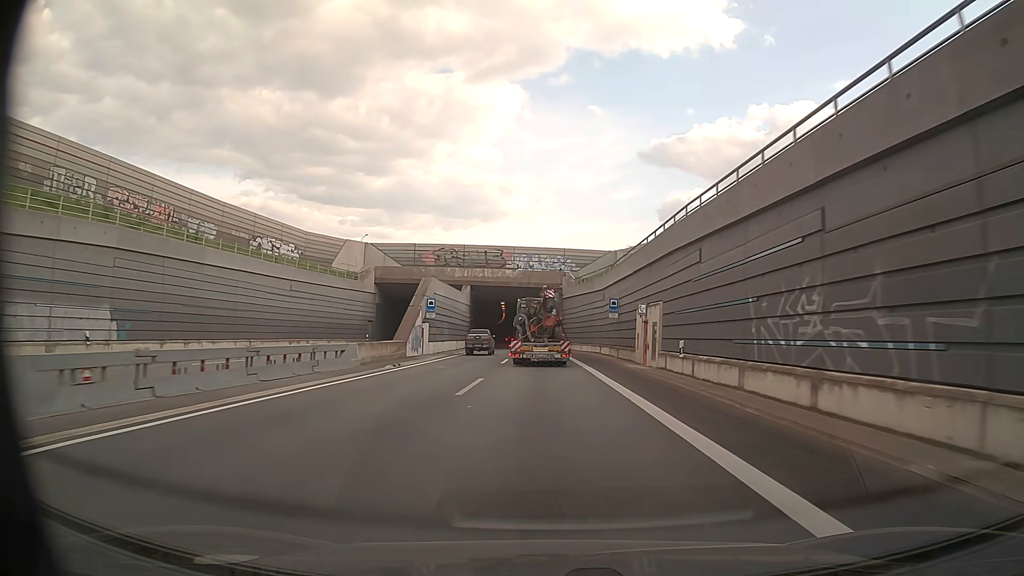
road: motorway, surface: asphalt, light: Day
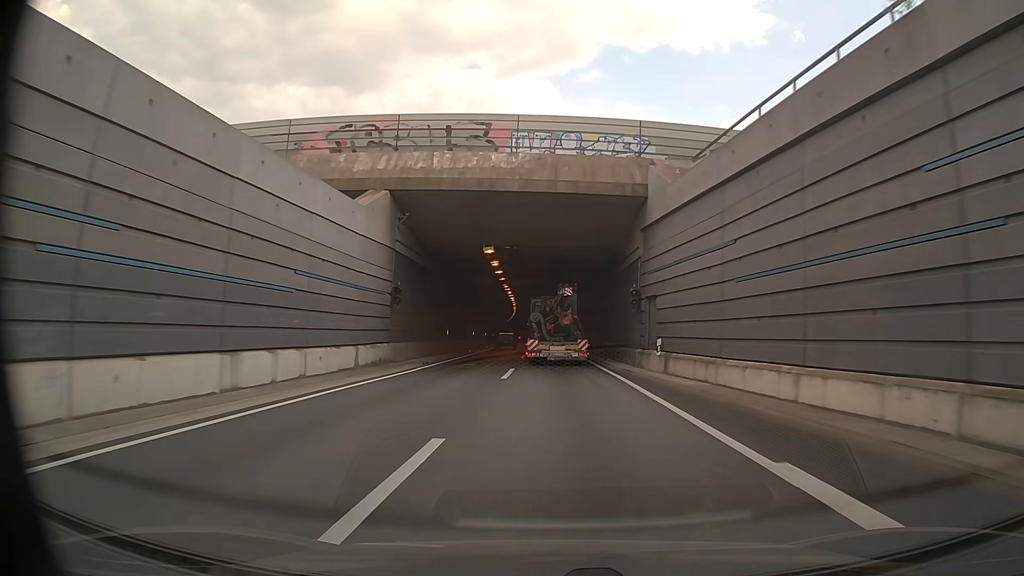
(-1.0, +49.2) m; -2°
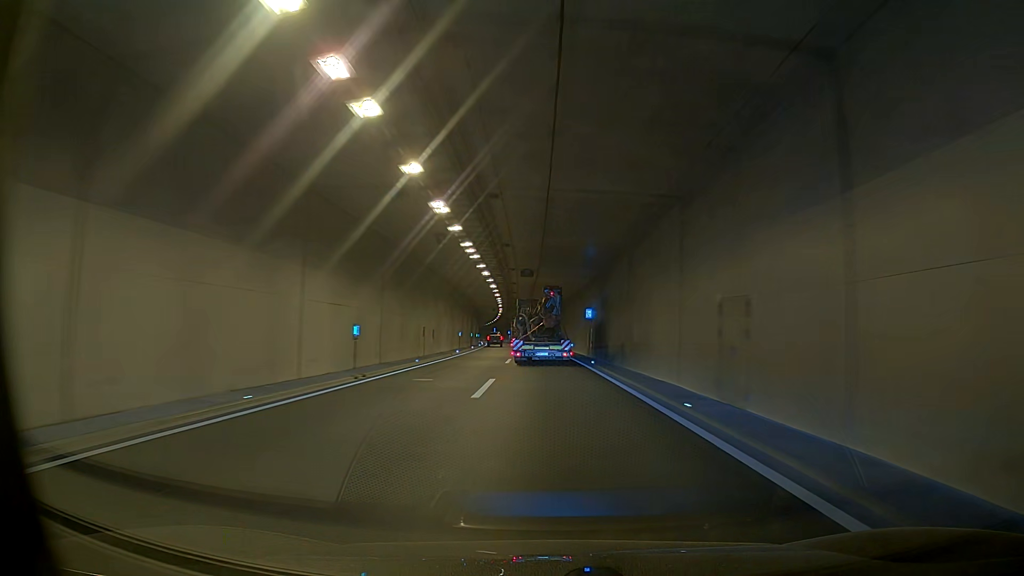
(-1.0, +60.6) m; -2°
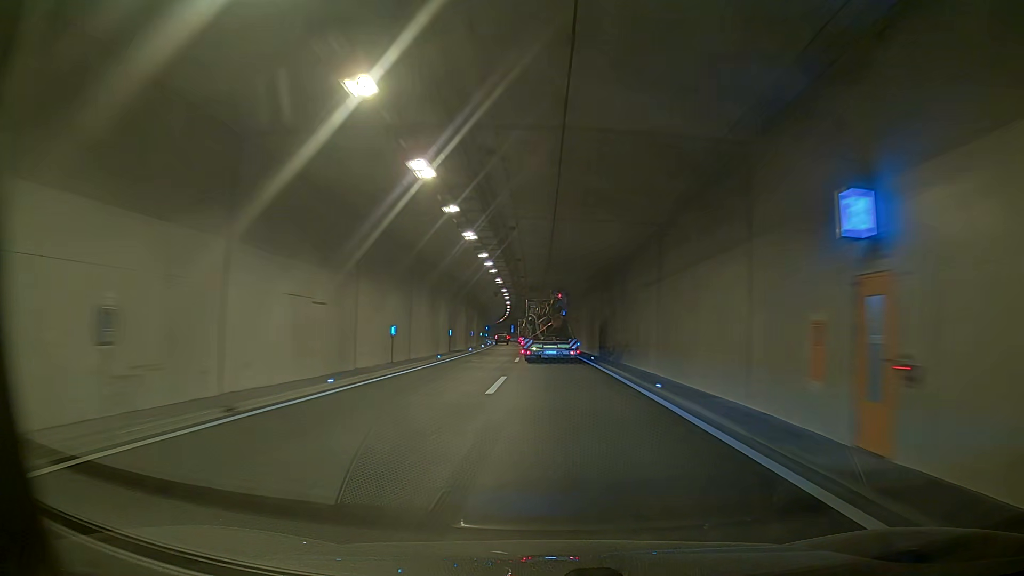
(+0.4, +35.6) m; +2°
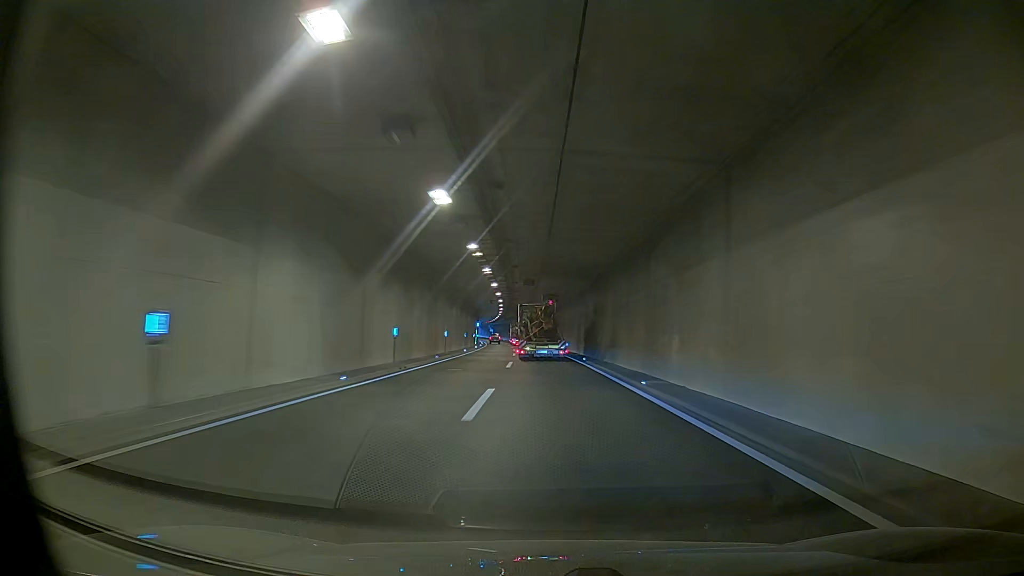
(0.0, +59.2) m; 0°
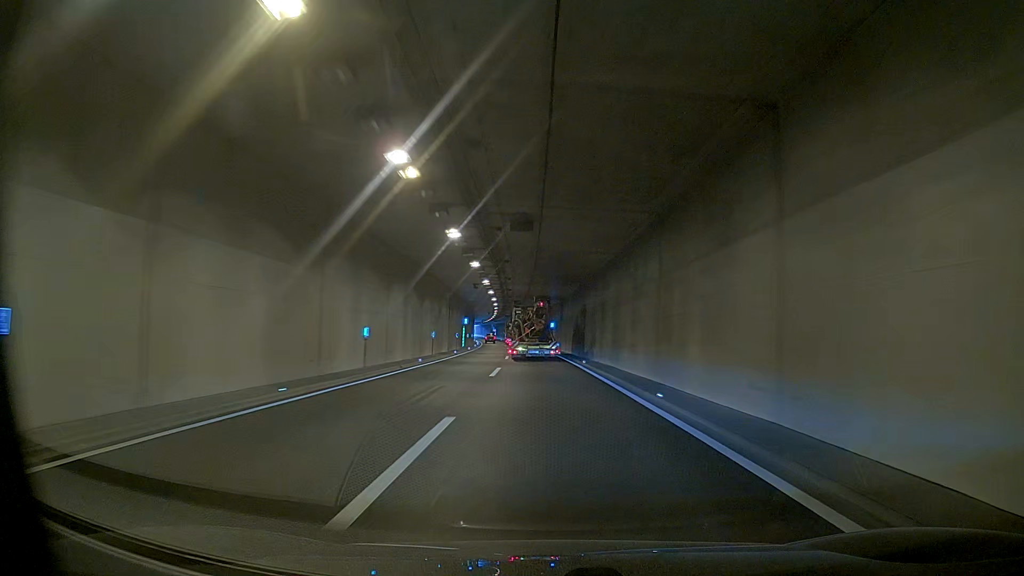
(0.0, +24.2) m; 0°
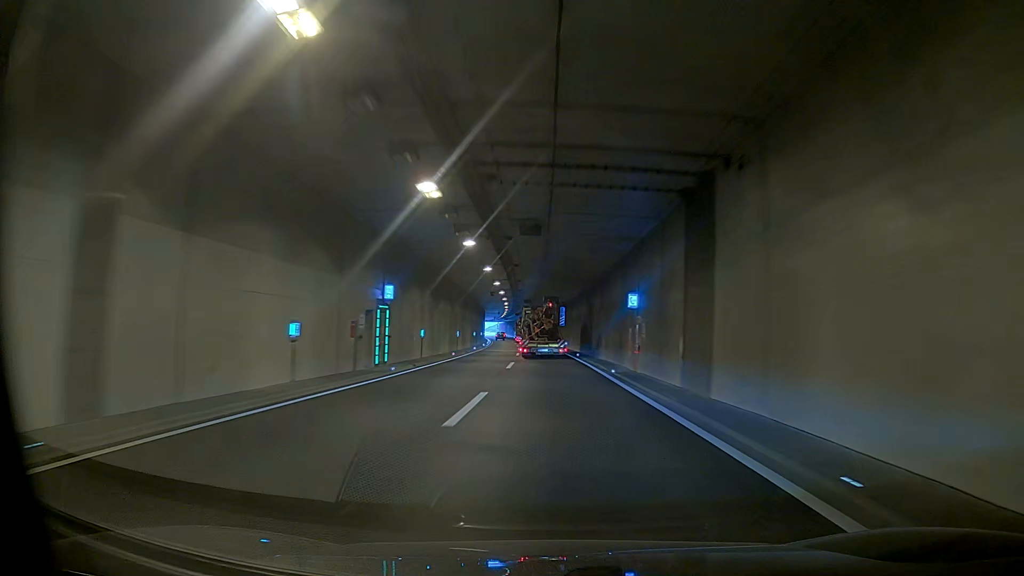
(0.0, +49.6) m; 0°
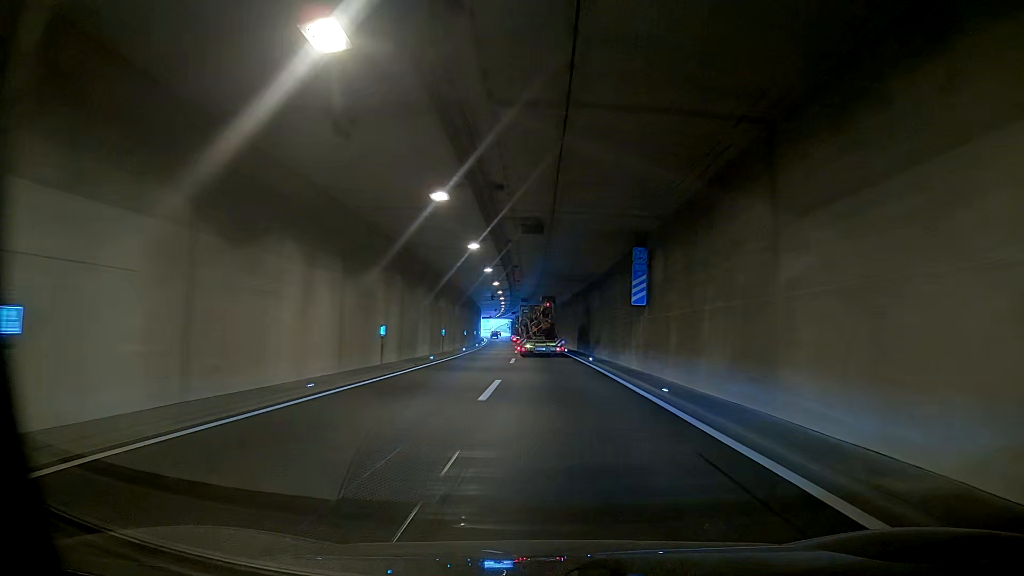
(0.0, +50.5) m; 0°
